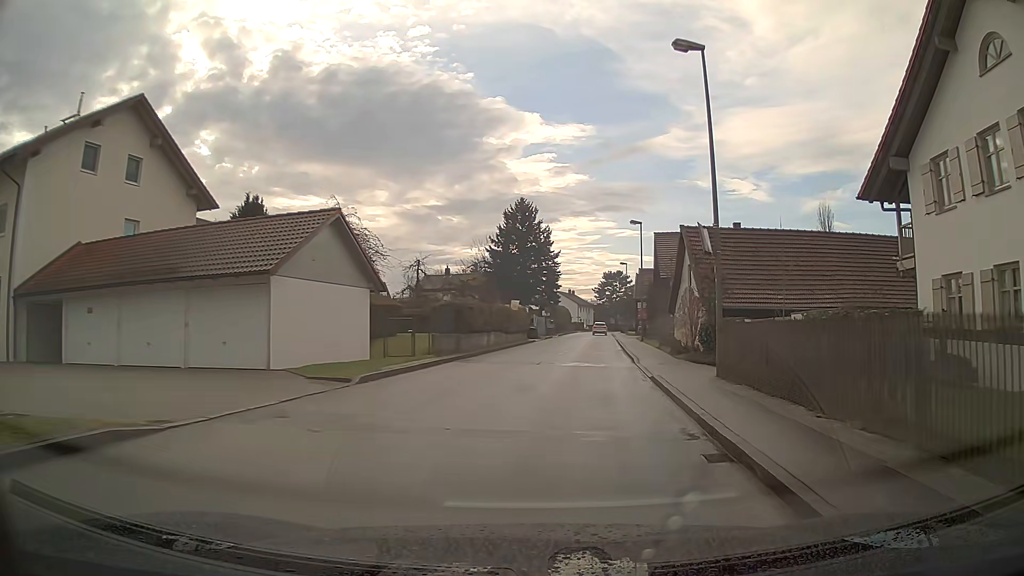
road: unclassified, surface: asphalt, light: Day
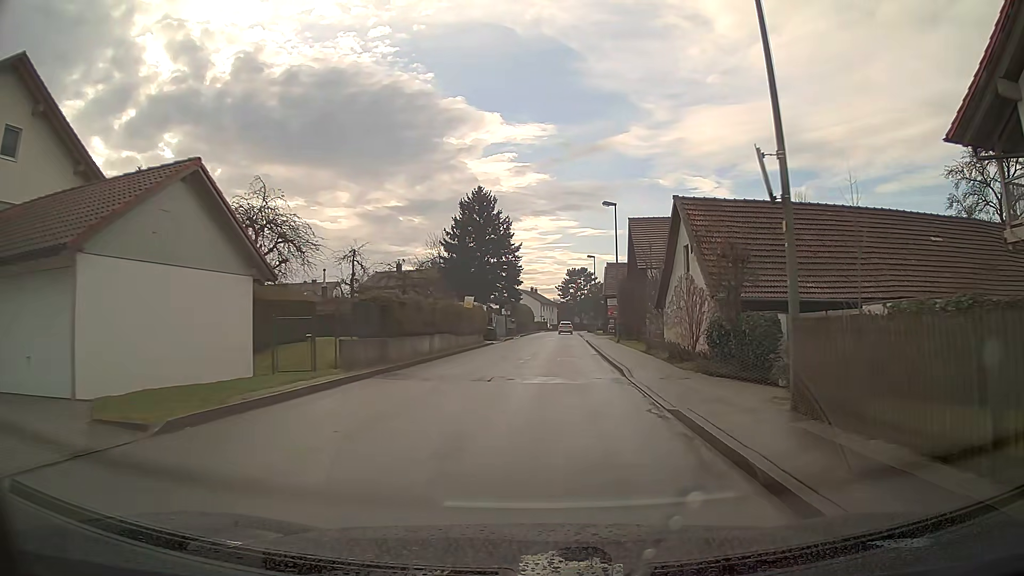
(+0.1, +6.8) m; +2°
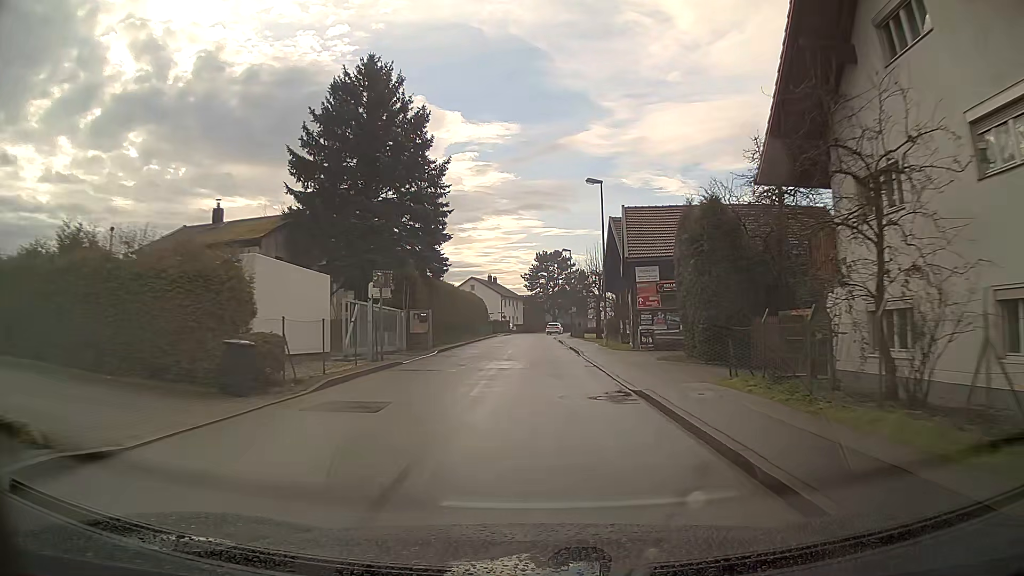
(+1.2, +37.5) m; +3°
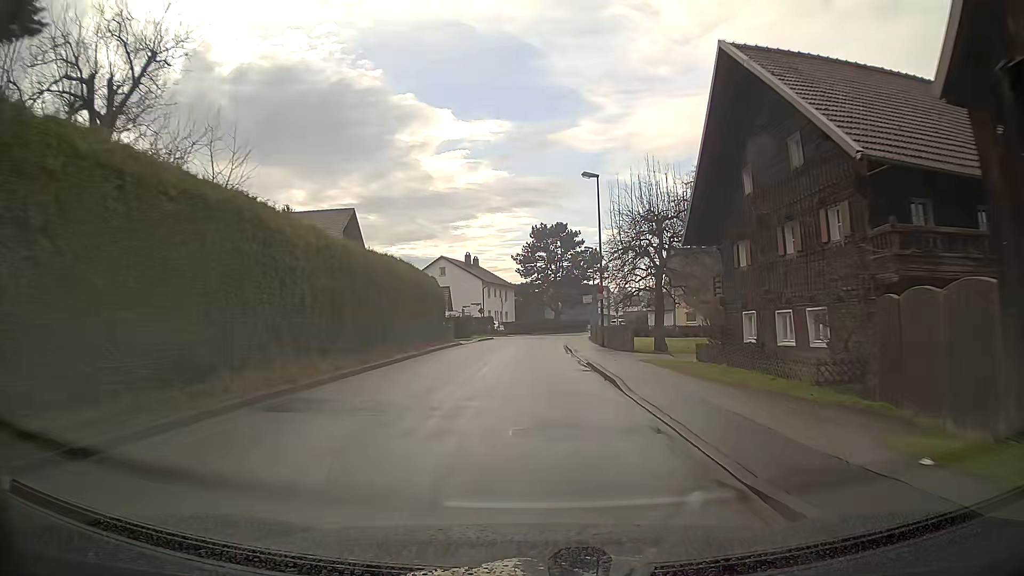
(+0.1, +31.8) m; -1°
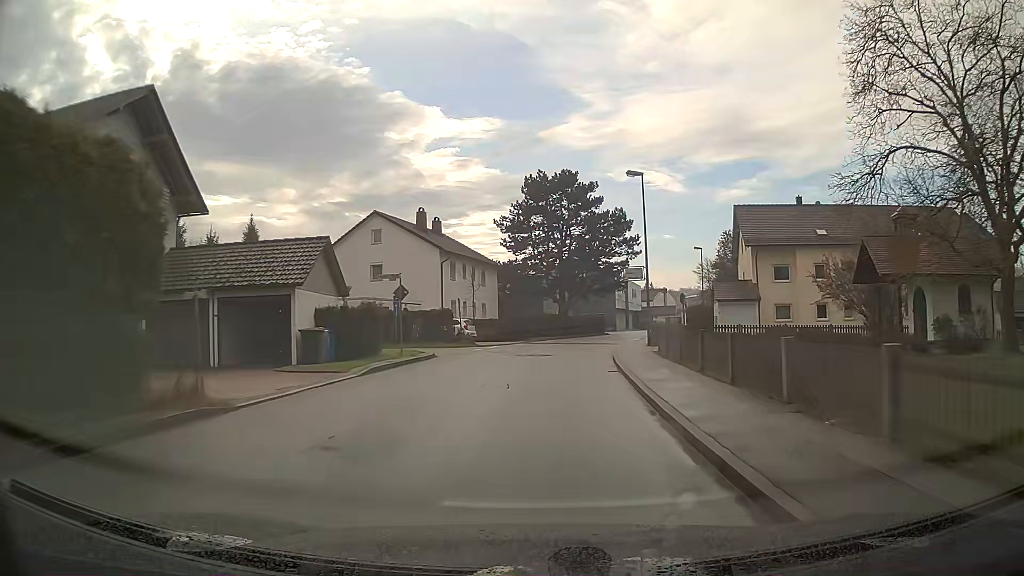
(+0.4, +31.3) m; +2°
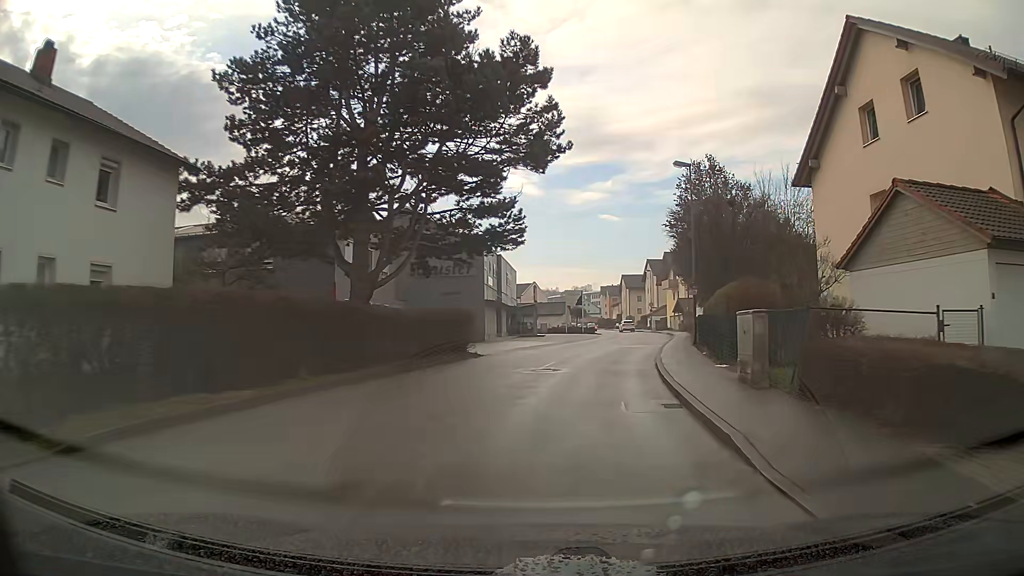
(+3.5, +37.7) m; +13°
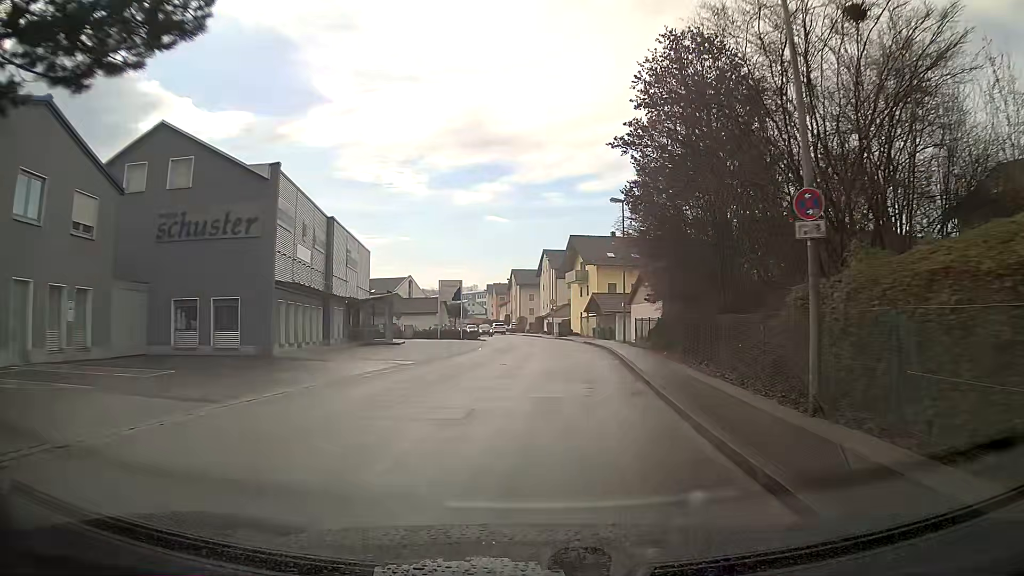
(+1.8, +21.6) m; +9°
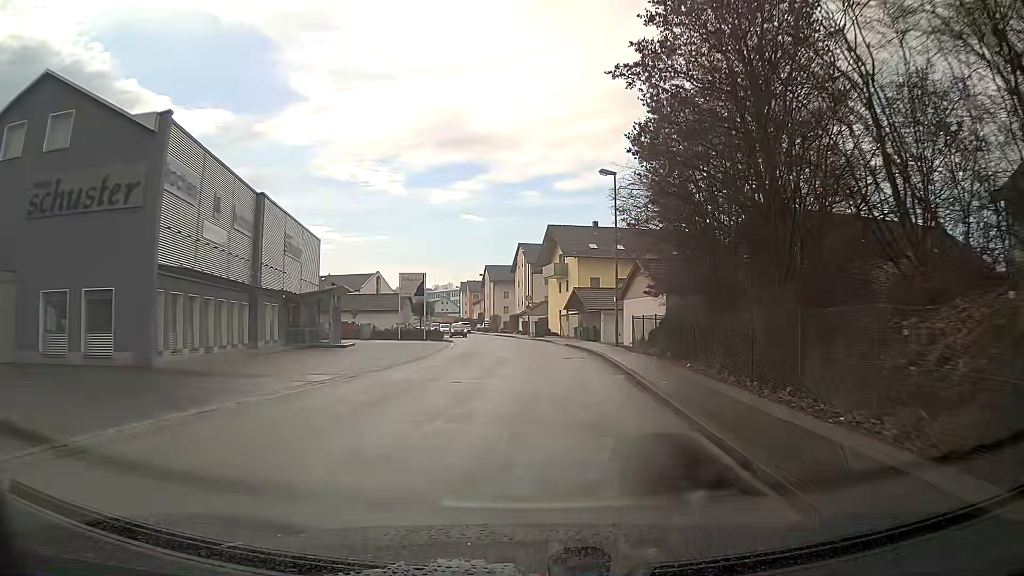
(+0.1, +7.2) m; +2°
